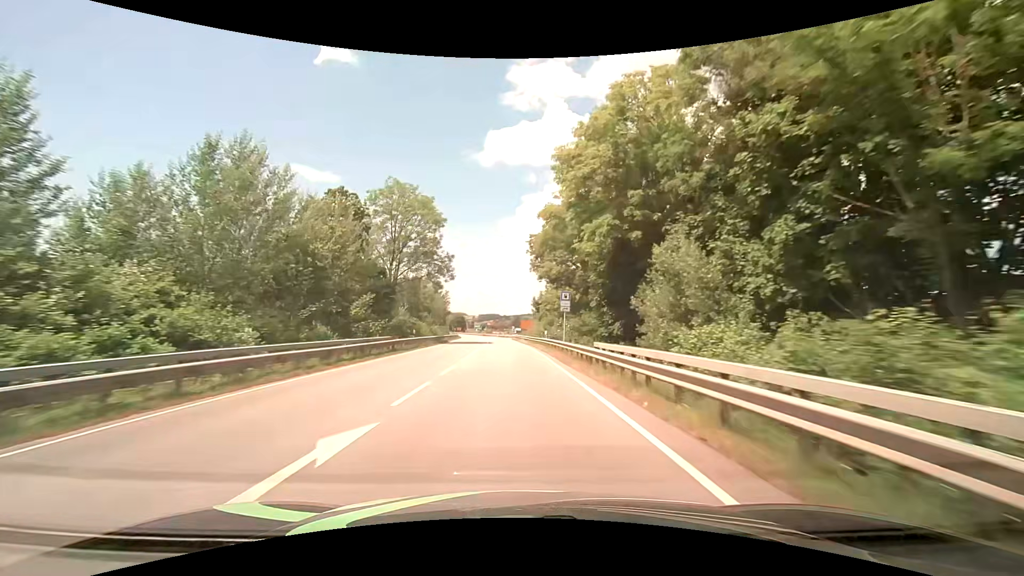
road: primary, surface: asphalt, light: Day
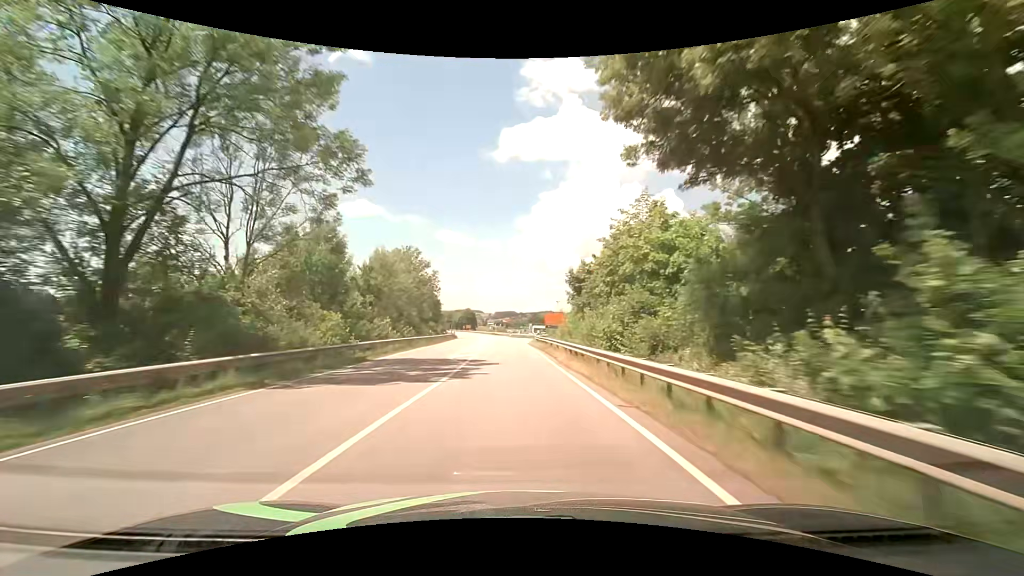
(-0.6, +37.7) m; -2°
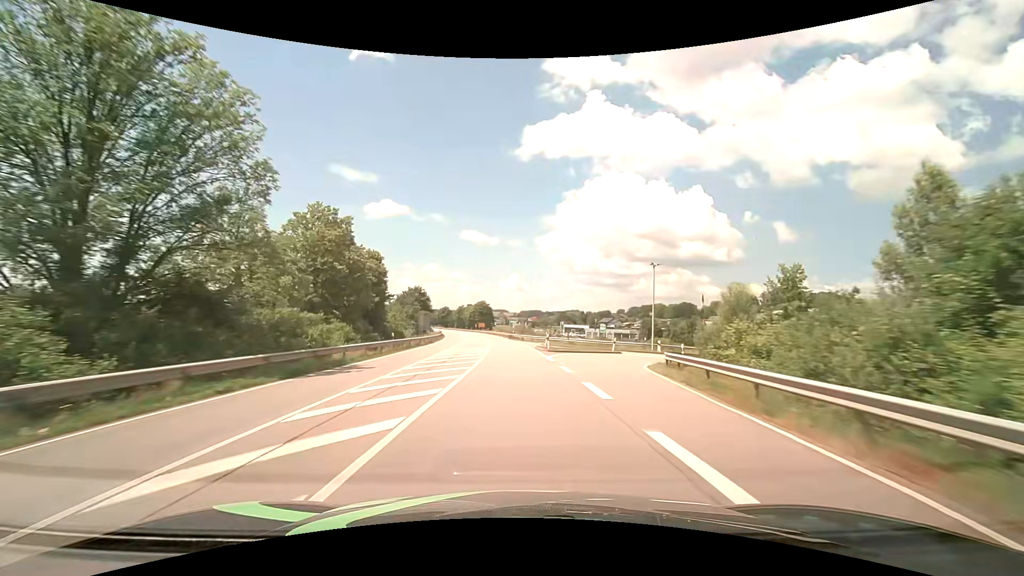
(-1.4, +62.8) m; -3°
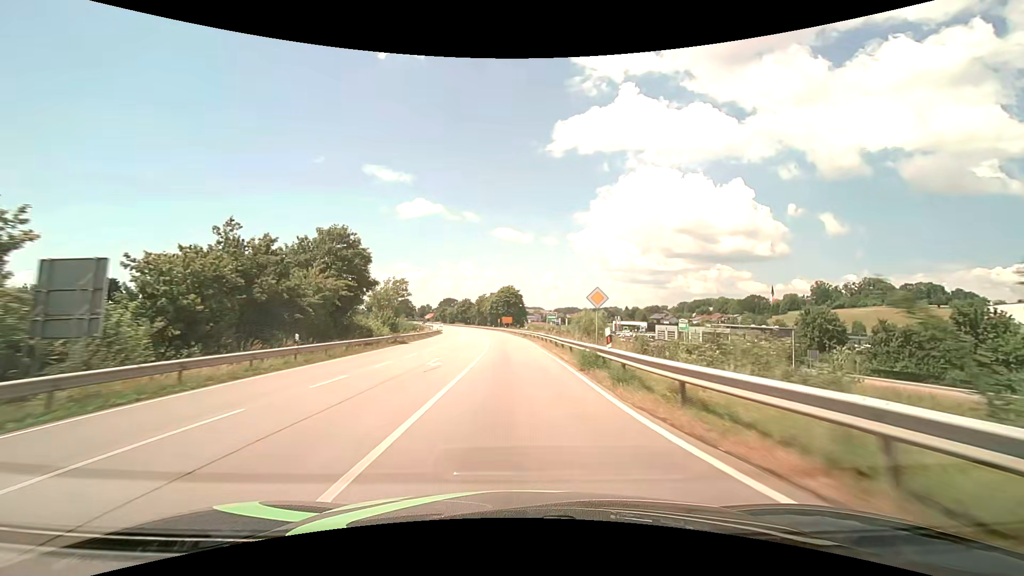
(-2.0, +62.7) m; -4°
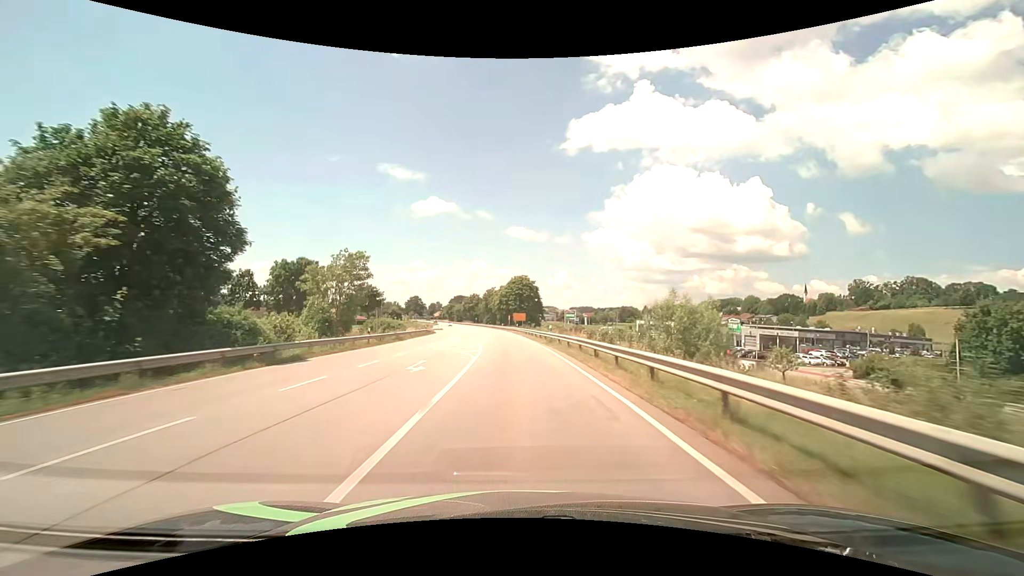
(-0.4, +25.1) m; -2°
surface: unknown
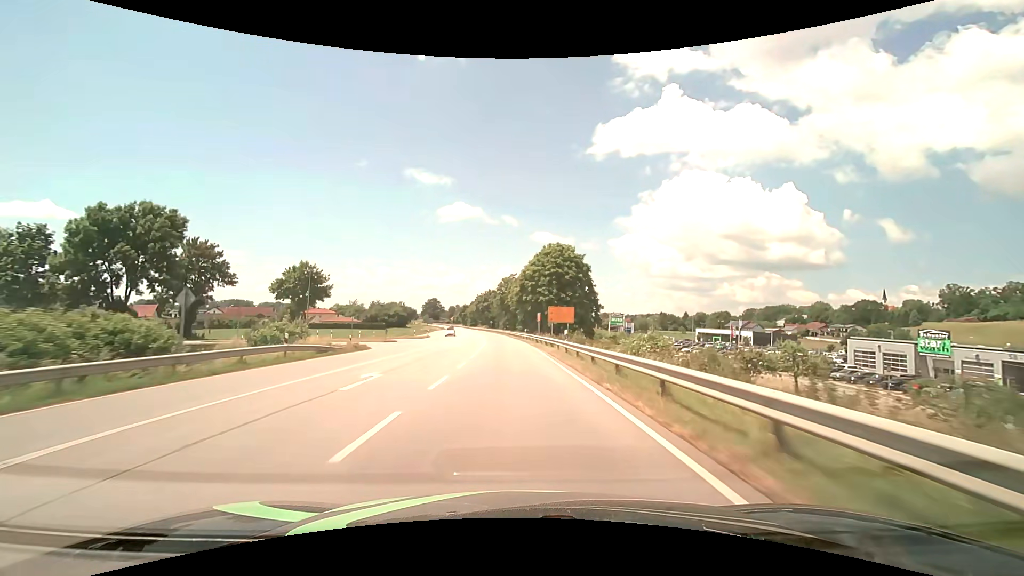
(-1.3, +50.1) m; -3°
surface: asphalt
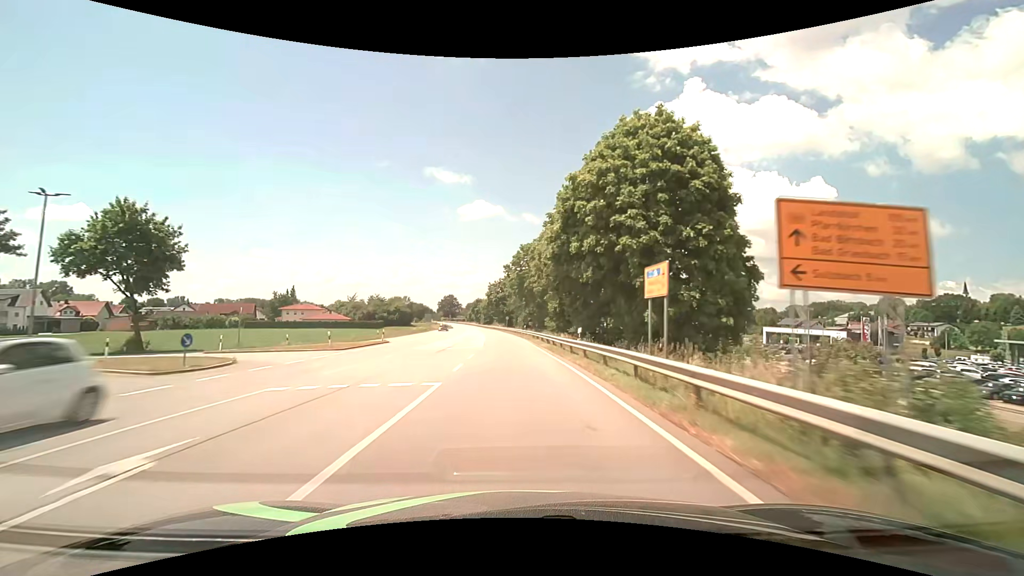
(-0.8, +37.4) m; -3°
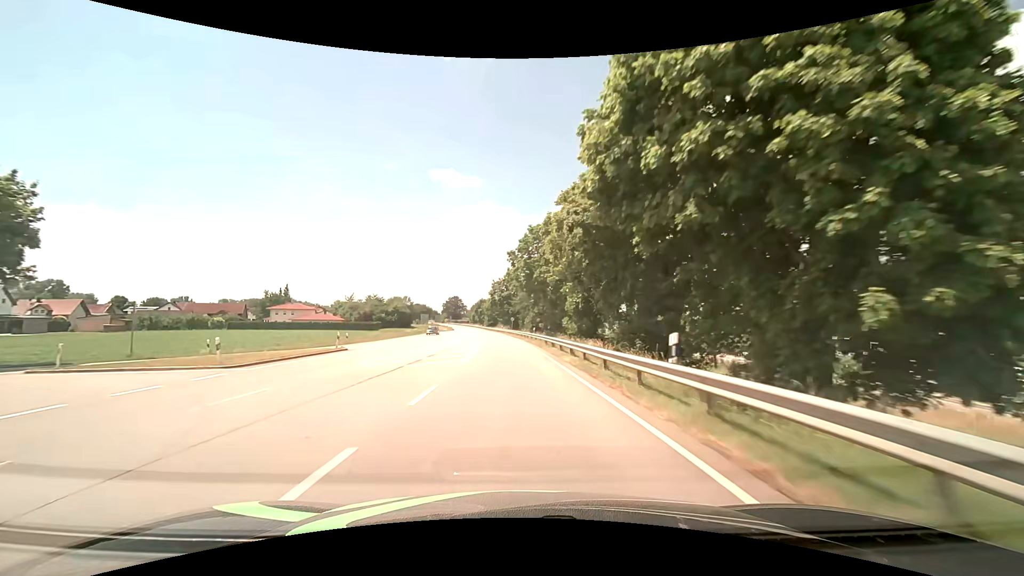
(-0.1, +12.5) m; -1°
(0, +10) (0, +20) (0, +30) (-1, +40) (-1, +50) (-2, +60) (-3, +70) (-4, +80) (-5, +90) (-6, +100) m
